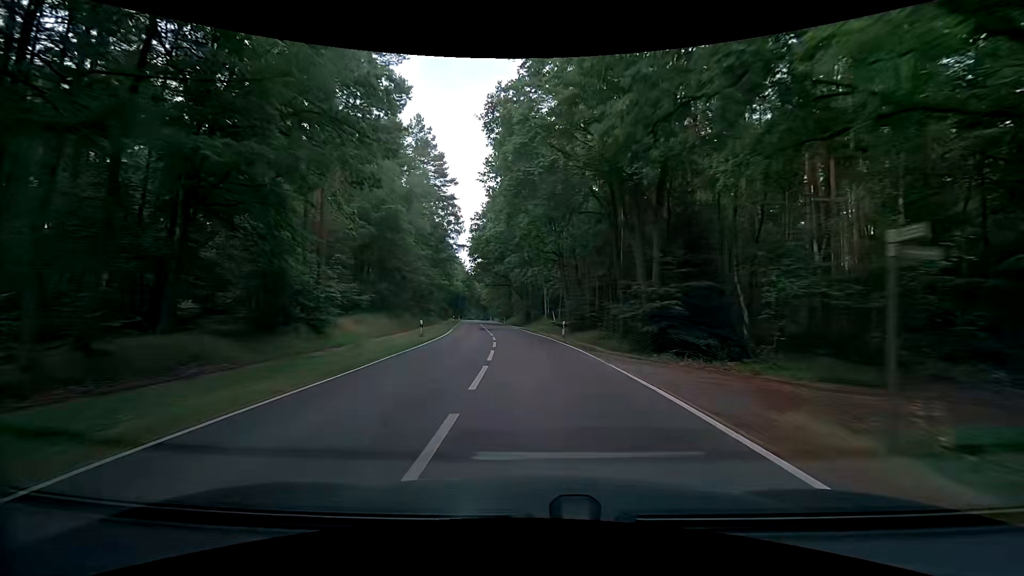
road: tertiary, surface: asphalt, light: Day
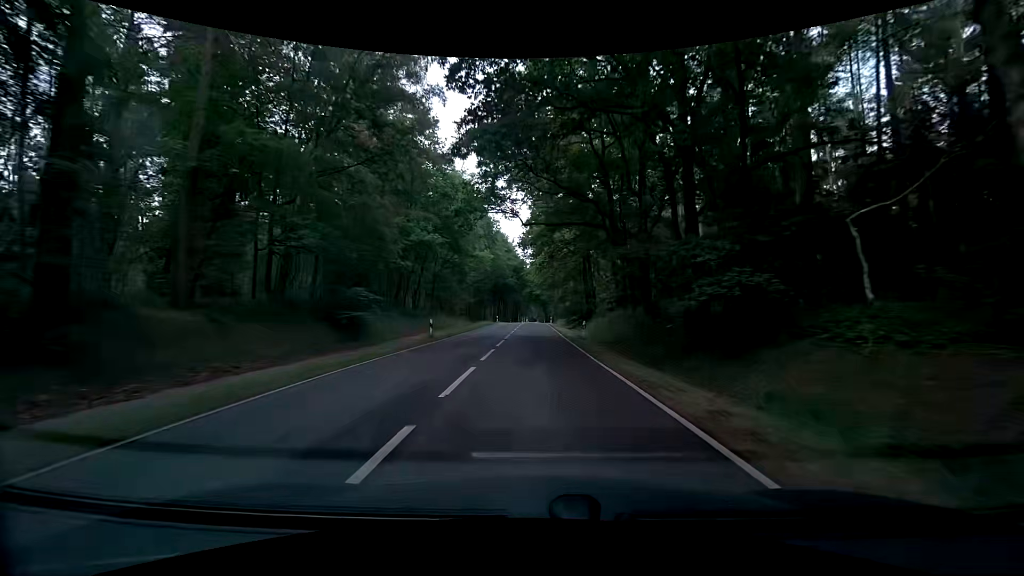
(-3.4, +54.4) m; -7°
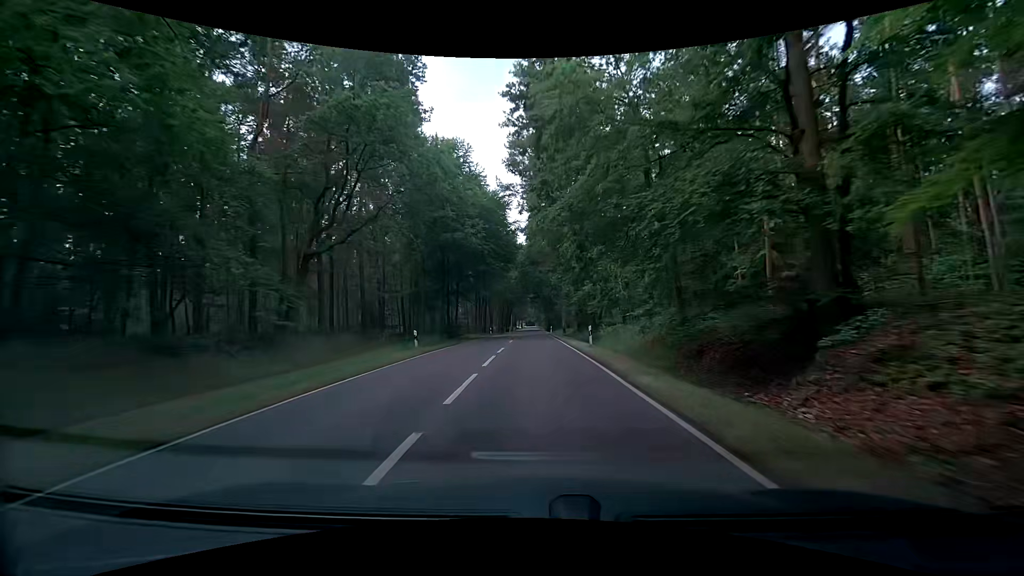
(-0.8, +53.9) m; -1°
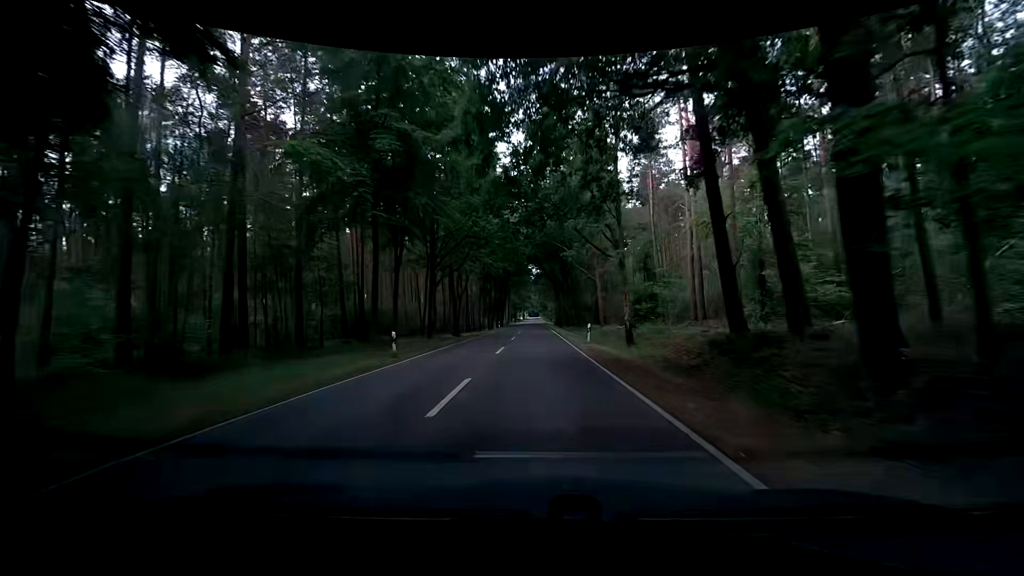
(+0.5, +47.4) m; +1°
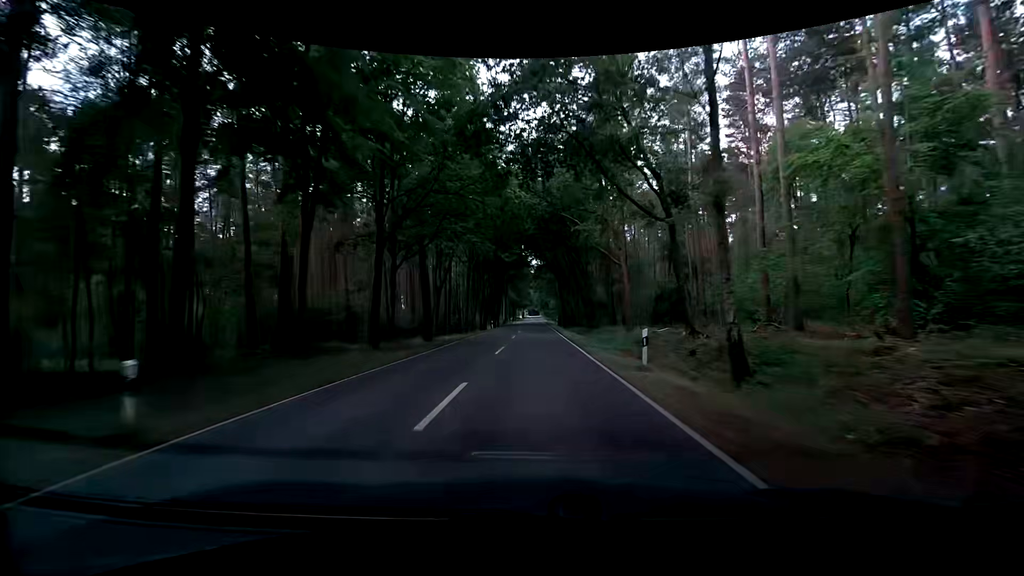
(-0.1, +13.0) m; 0°
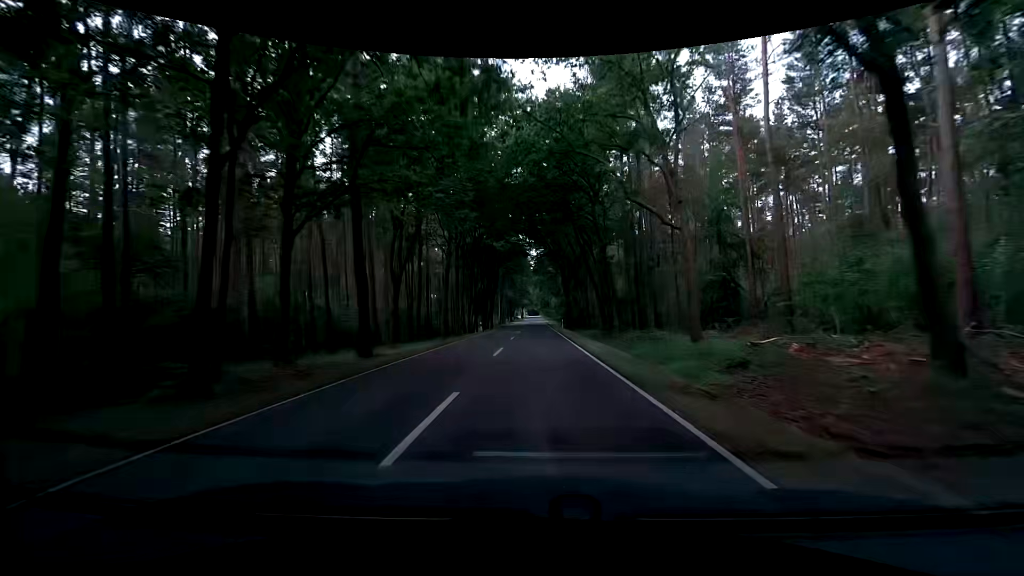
(-0.1, +13.4) m; 0°
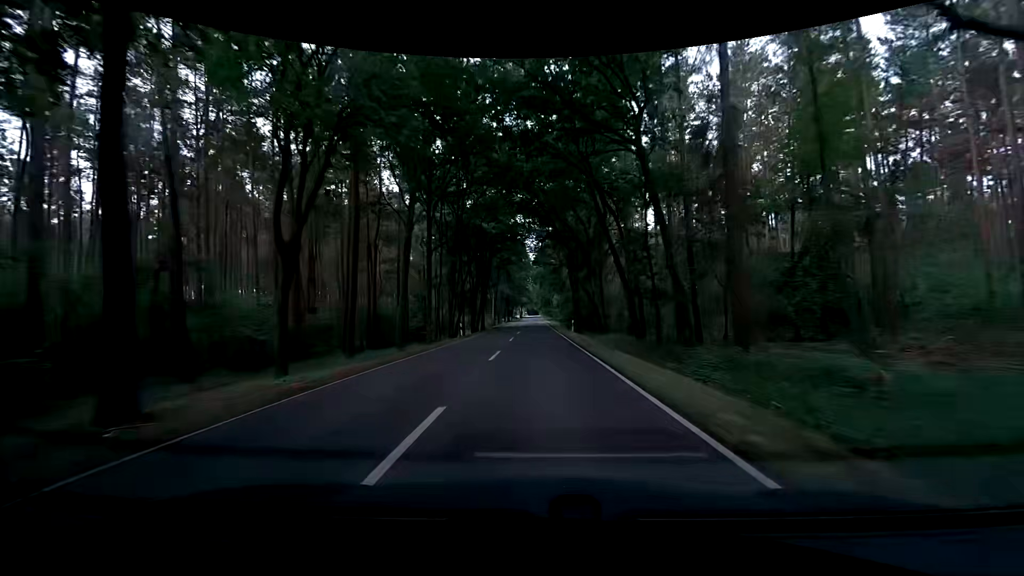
(0.0, +13.7) m; 0°
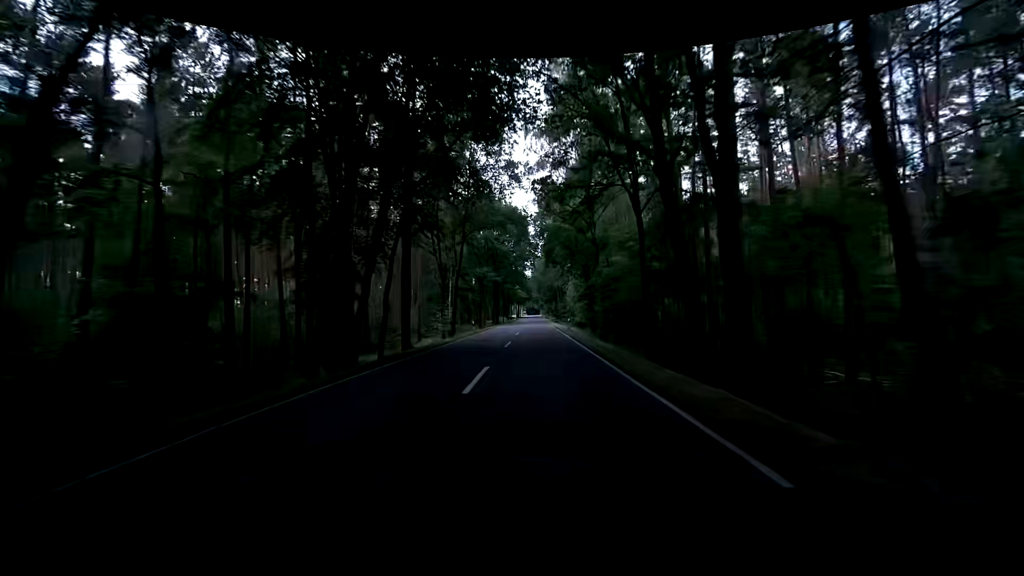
(-0.1, +42.5) m; 0°
(0, +10) (0, +20) (0, +30) (0, +40) (0, +50) (0, +60) (0, +70) (0, +80) (+1, +90) (+1, +100) m
